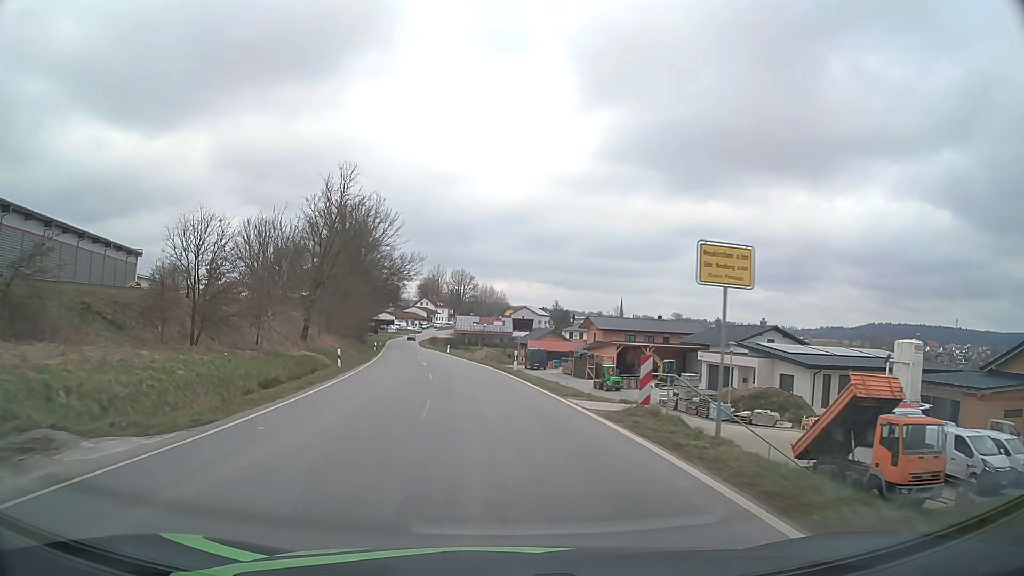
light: Day
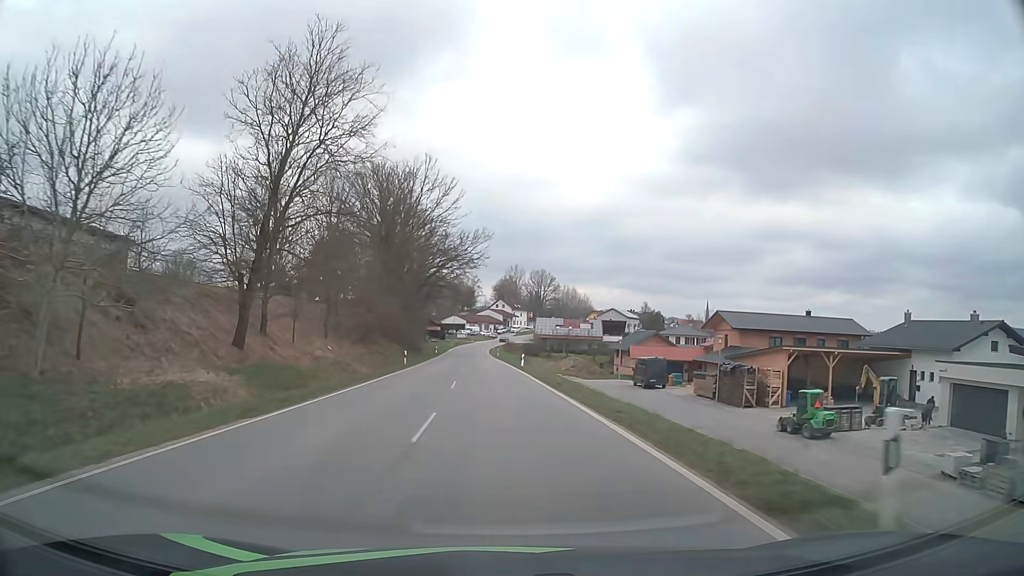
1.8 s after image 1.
(-1.7, +26.4) m; -7°
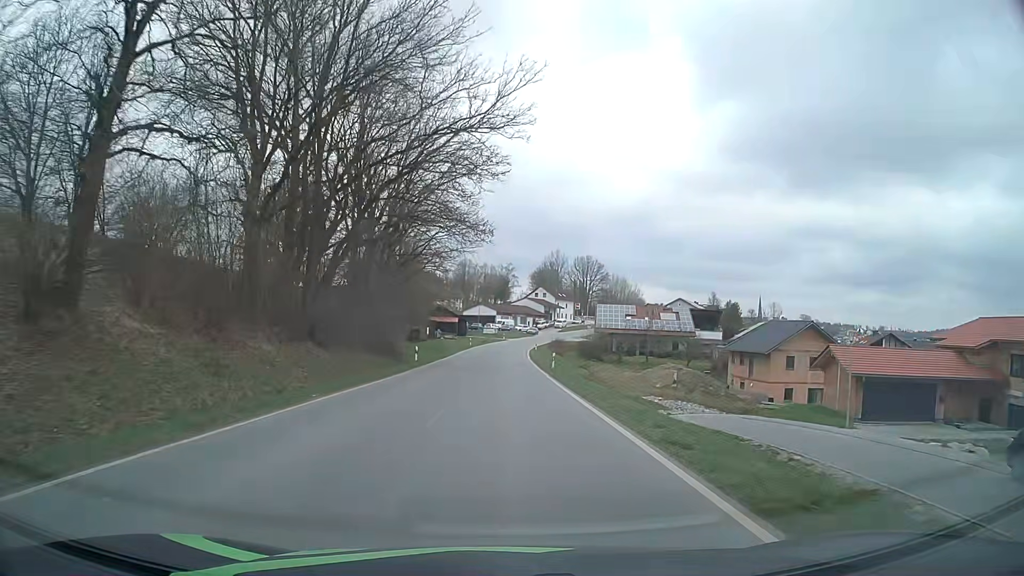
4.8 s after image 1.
(-1.6, +46.5) m; -3°
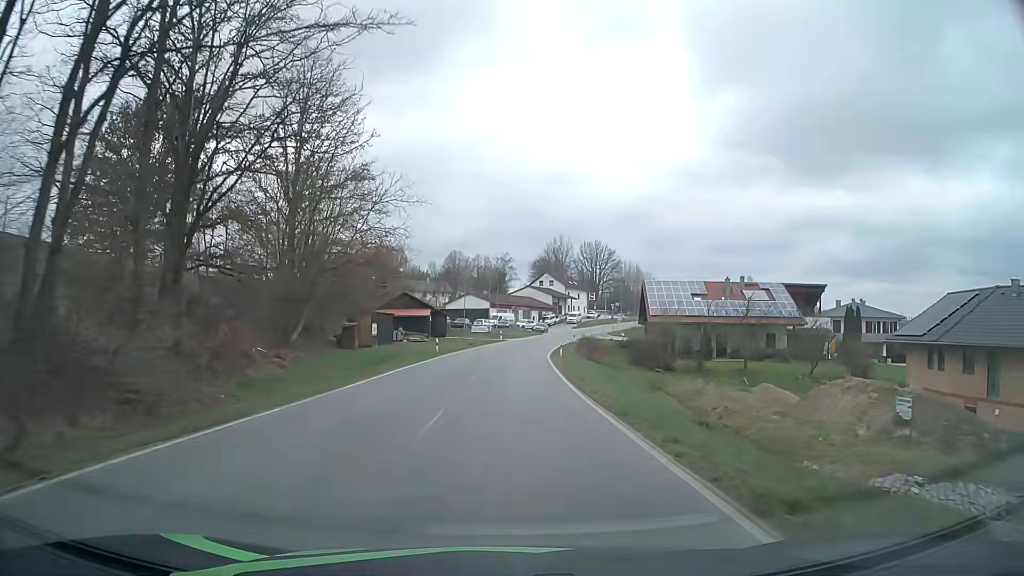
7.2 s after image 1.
(+0.1, +37.1) m; 0°
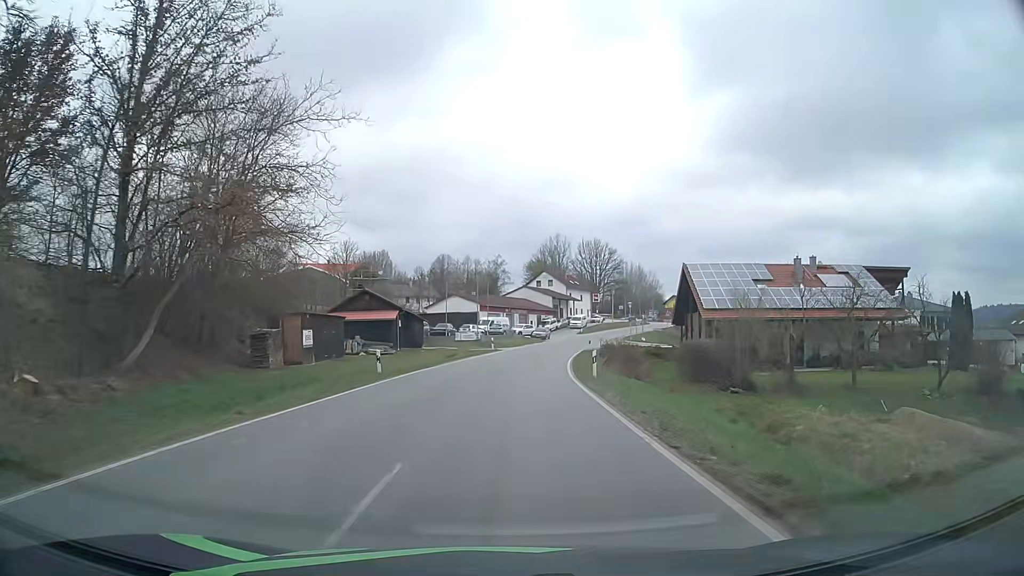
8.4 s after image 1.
(0.0, +18.0) m; 0°
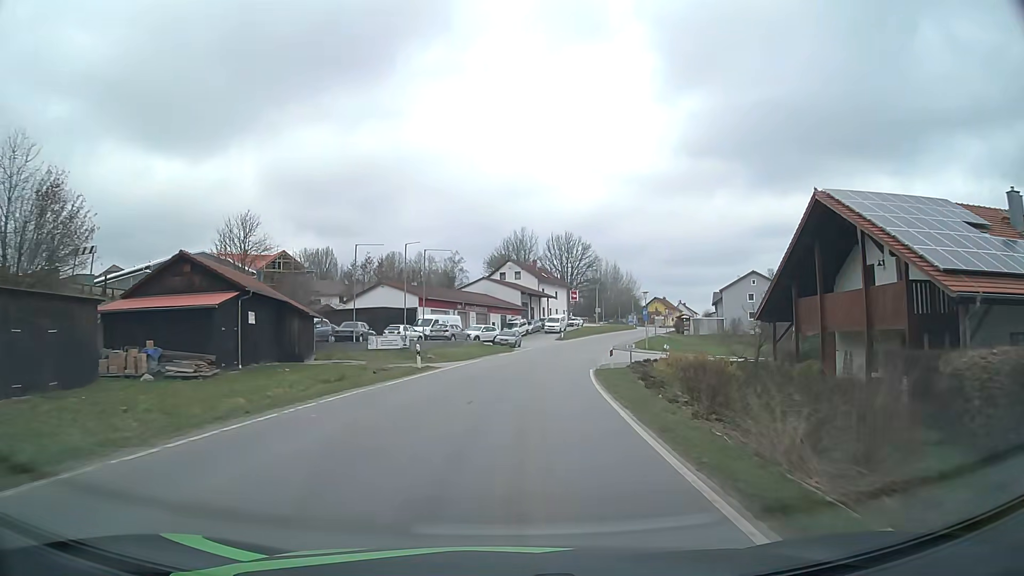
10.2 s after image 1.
(+0.7, +27.1) m; +3°
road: tertiary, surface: asphalt
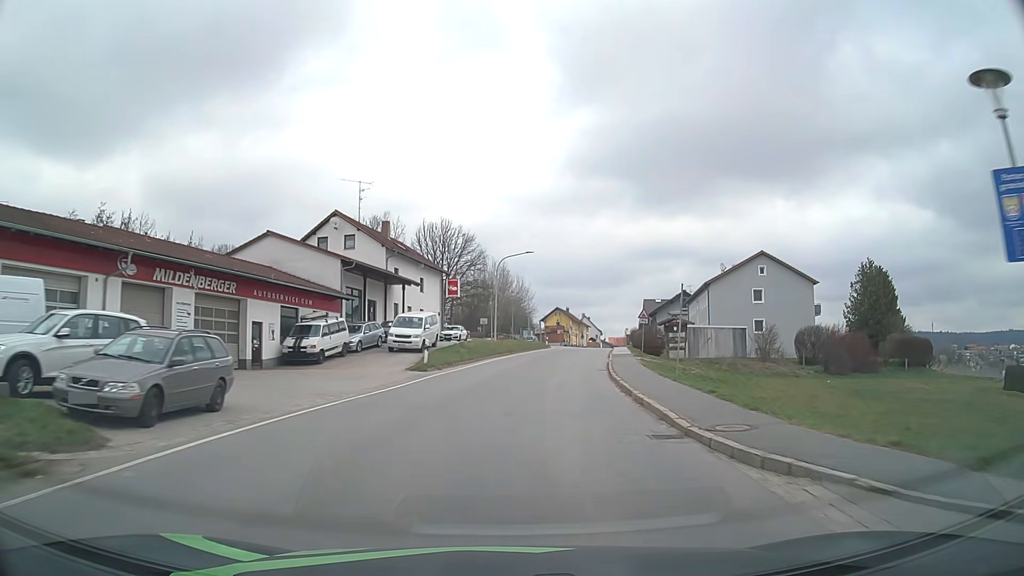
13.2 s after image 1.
(+3.9, +45.7) m; +11°
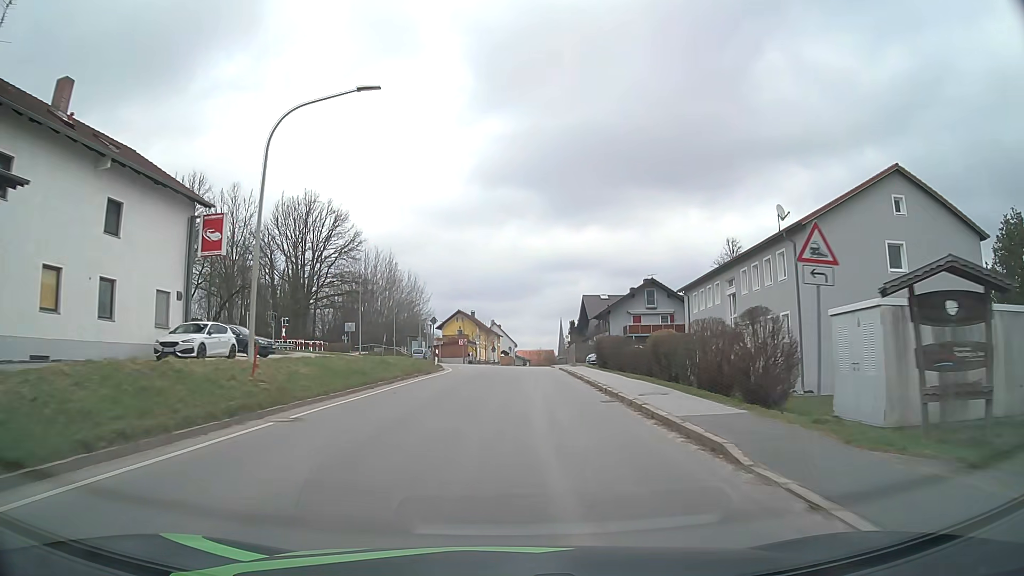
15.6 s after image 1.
(+3.1, +36.9) m; +8°
(0, +10) (0, +20) (+1, +30) (+1, +40) (+1, +50) (+2, +60) (+3, +70) (+3, +80) (+4, +90) (+5, +100) m
